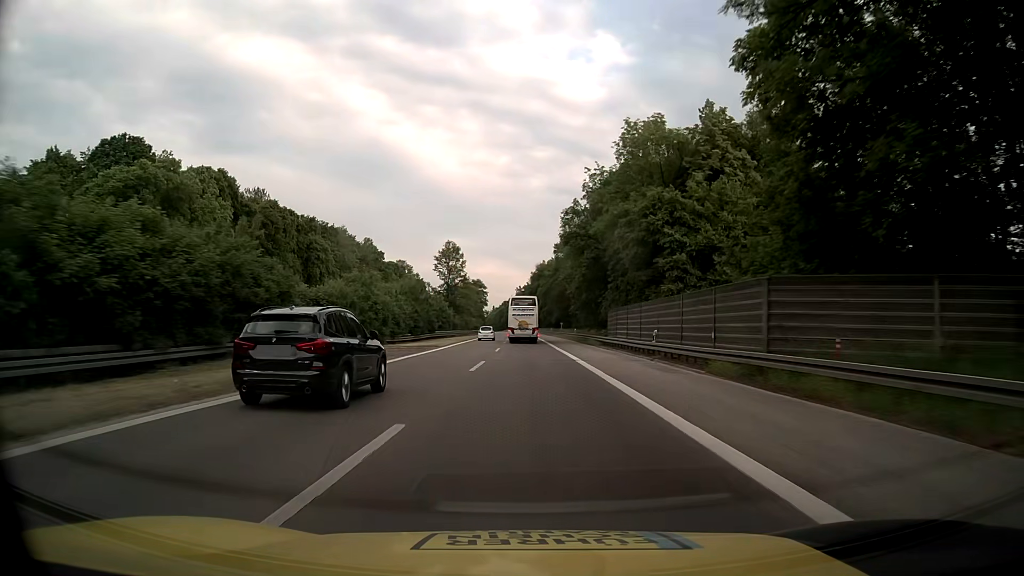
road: motorway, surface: asphalt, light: Day
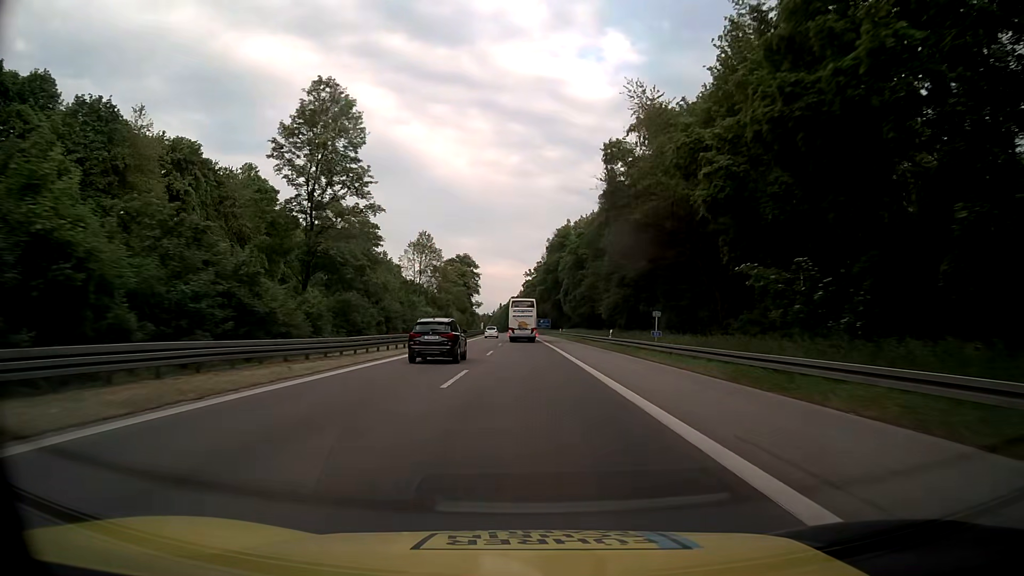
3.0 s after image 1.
(-0.6, +79.0) m; -1°
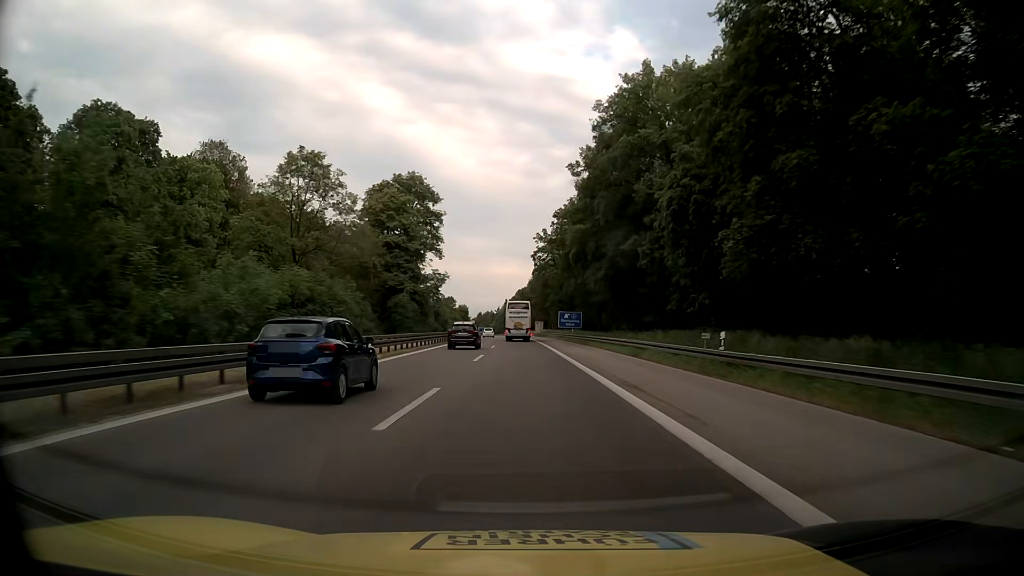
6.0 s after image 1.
(-0.6, +78.9) m; -1°
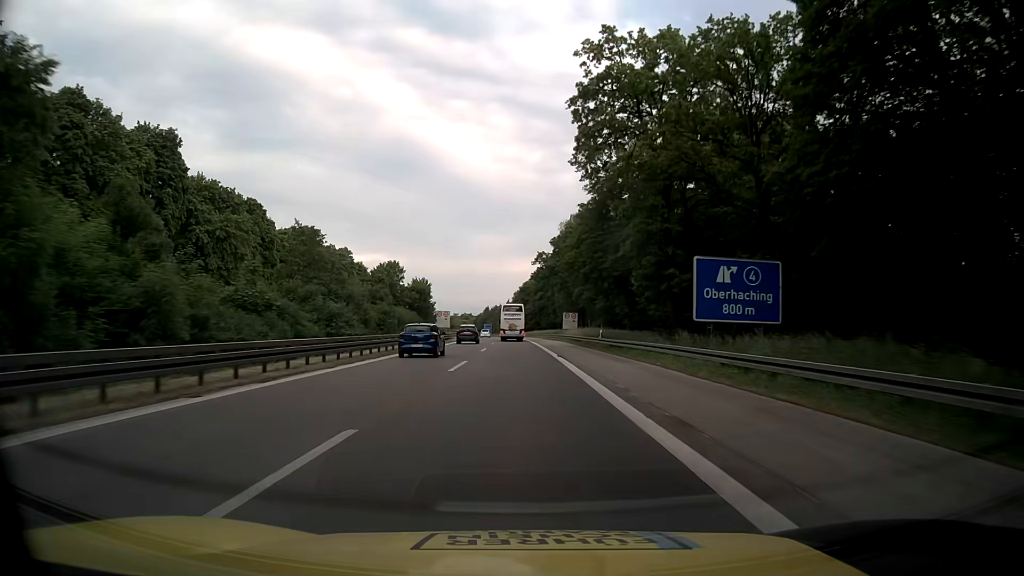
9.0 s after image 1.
(-0.7, +78.9) m; -1°
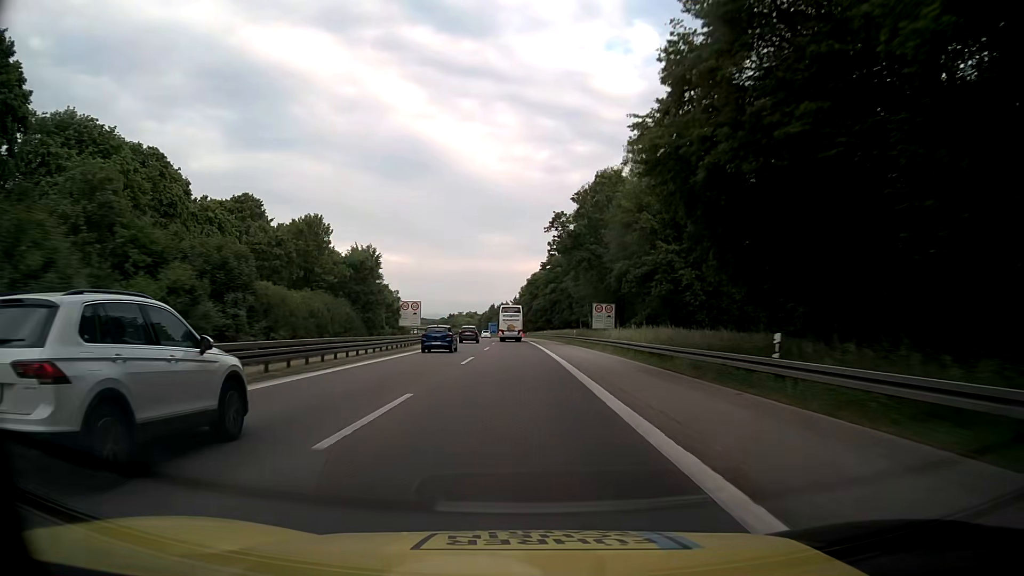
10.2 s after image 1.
(-0.3, +31.6) m; -1°
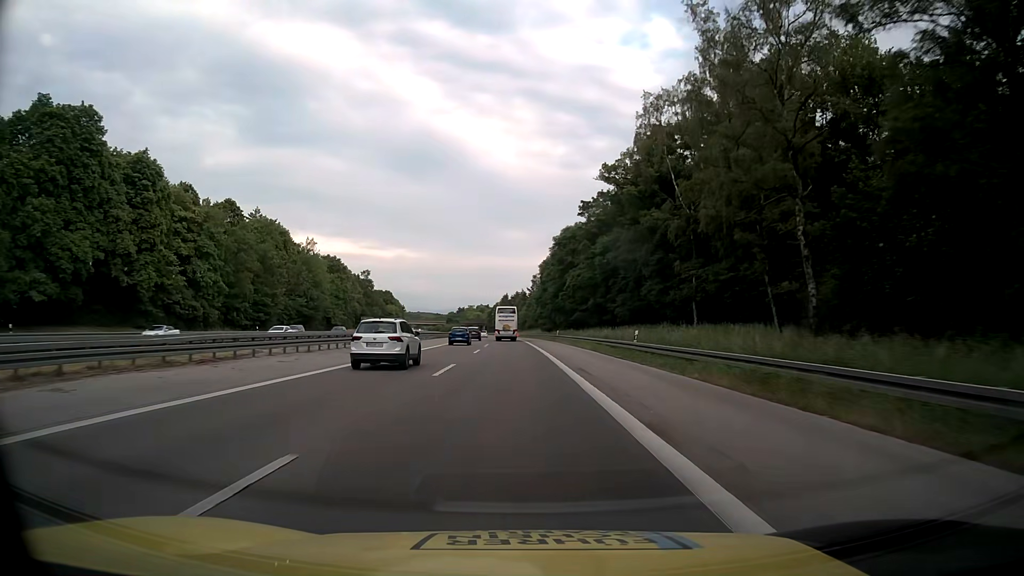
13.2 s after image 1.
(-1.0, +79.2) m; -1°
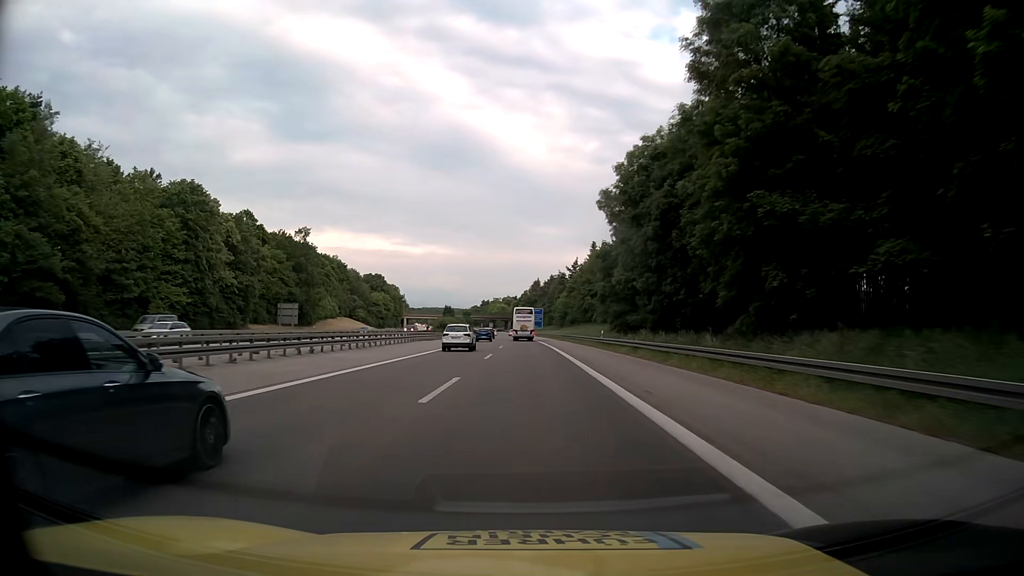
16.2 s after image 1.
(-1.9, +79.3) m; -3°
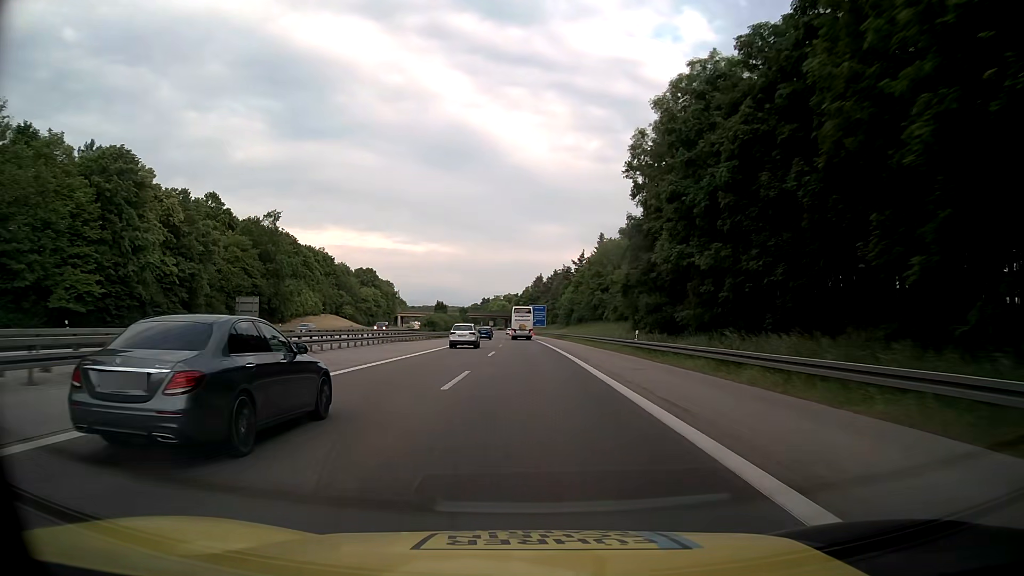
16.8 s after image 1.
(0.0, +15.9) m; 0°
(0, +10) (0, +20) (0, +30) (0, +40) (0, +50) (-1, +60) (-1, +70) (-1, +80) (-1, +90) (-2, +100) m
